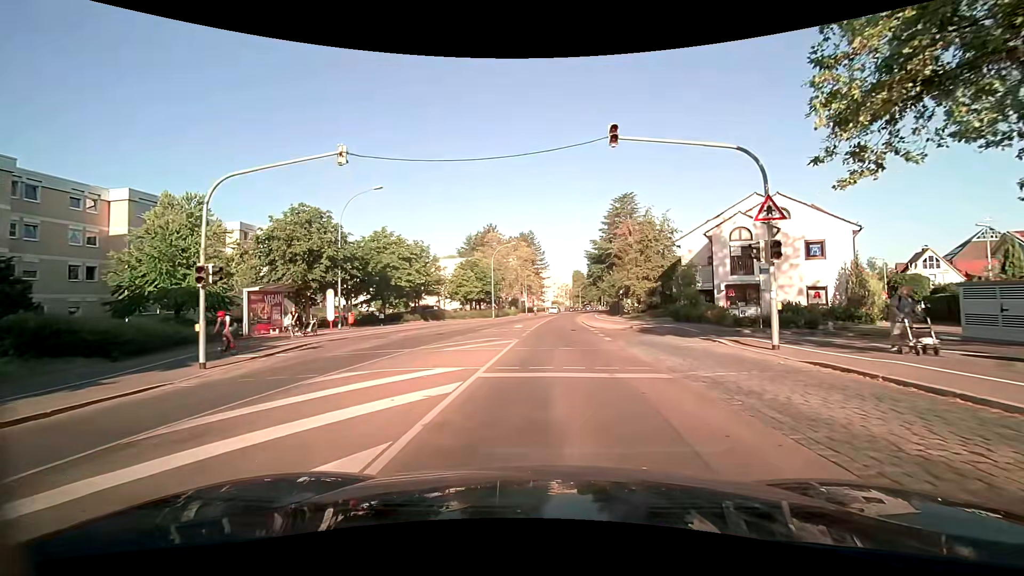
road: unclassified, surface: asphalt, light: Day
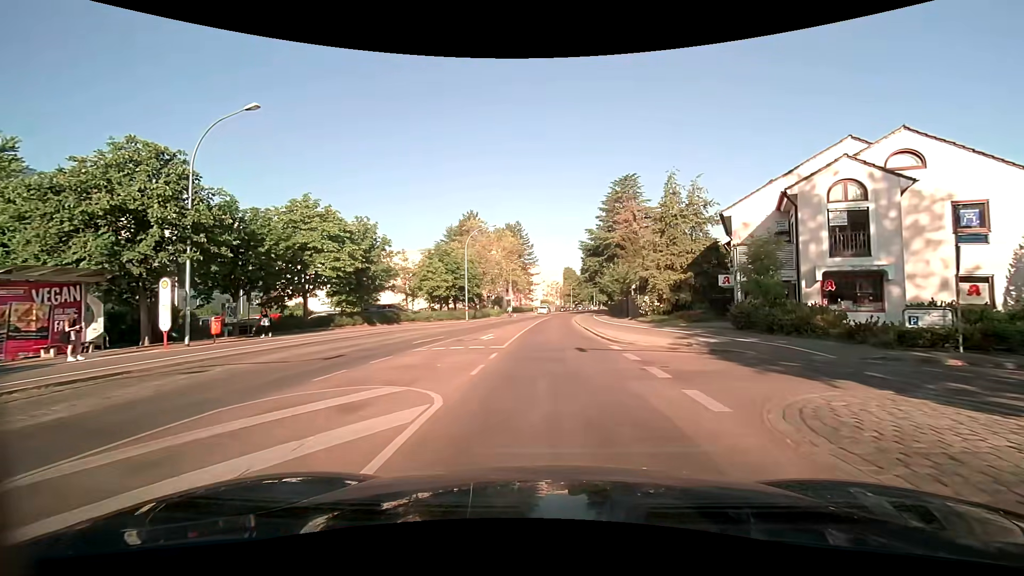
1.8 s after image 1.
(+0.2, +13.6) m; +2°
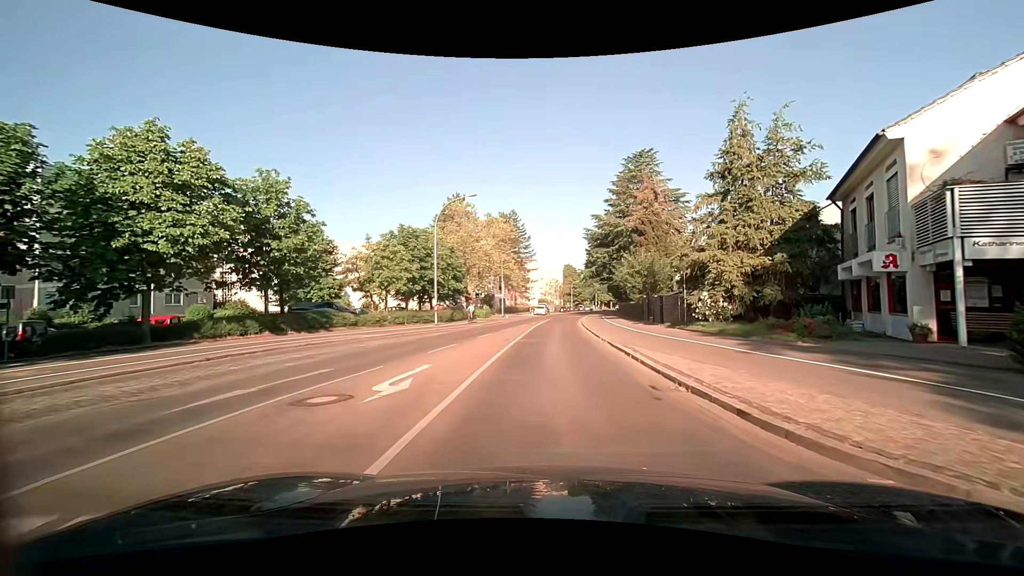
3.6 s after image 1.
(0.0, +13.6) m; 0°
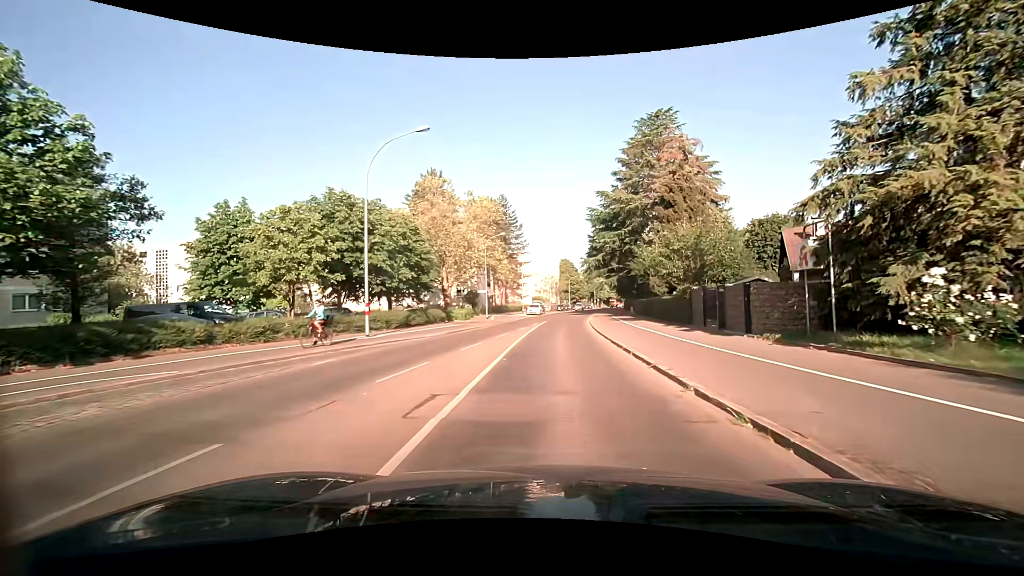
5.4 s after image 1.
(+0.1, +13.6) m; 0°
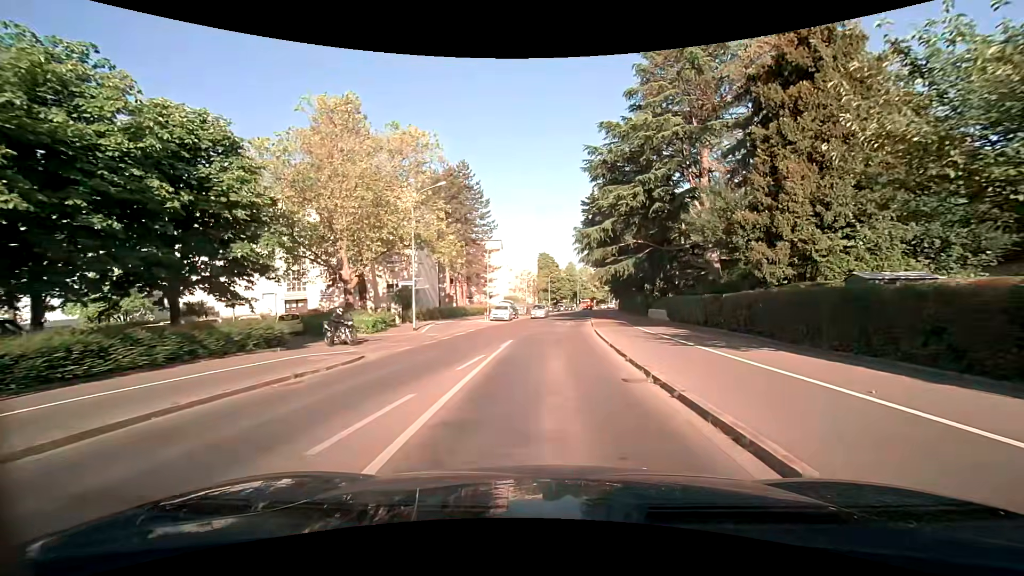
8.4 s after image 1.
(+0.6, +22.5) m; +3°
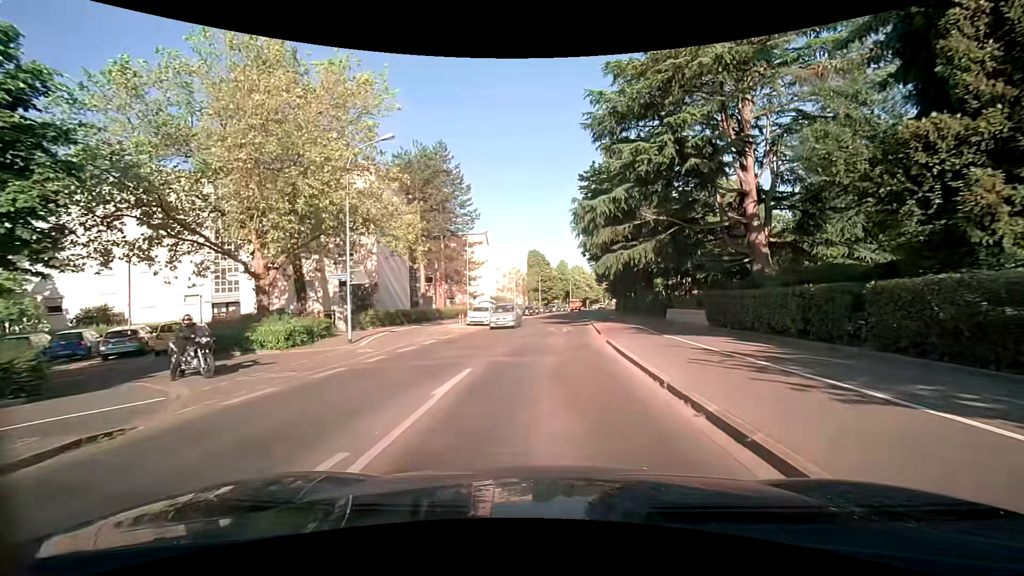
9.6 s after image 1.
(+0.1, +9.0) m; +2°
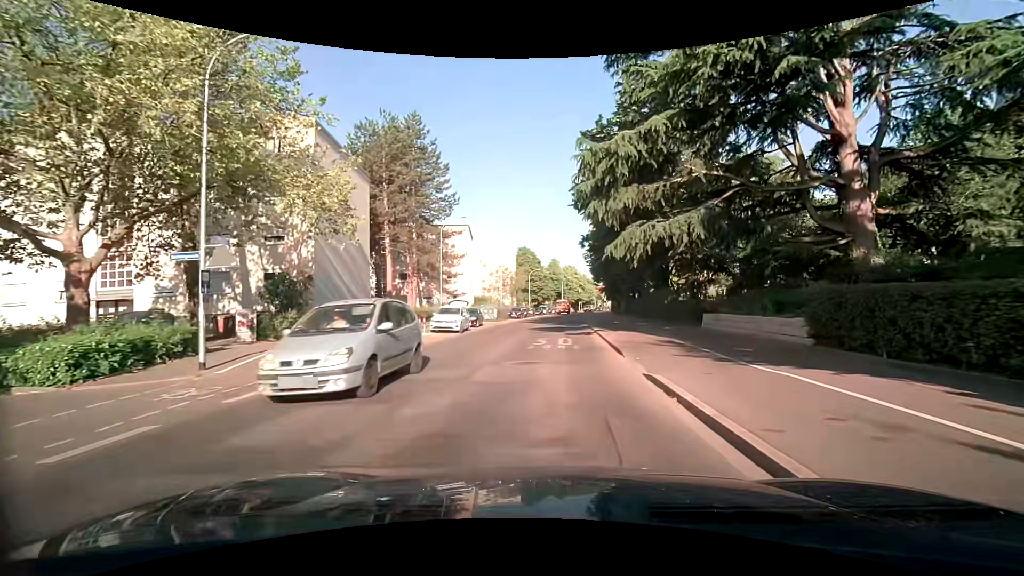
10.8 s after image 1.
(0.0, +9.0) m; 0°
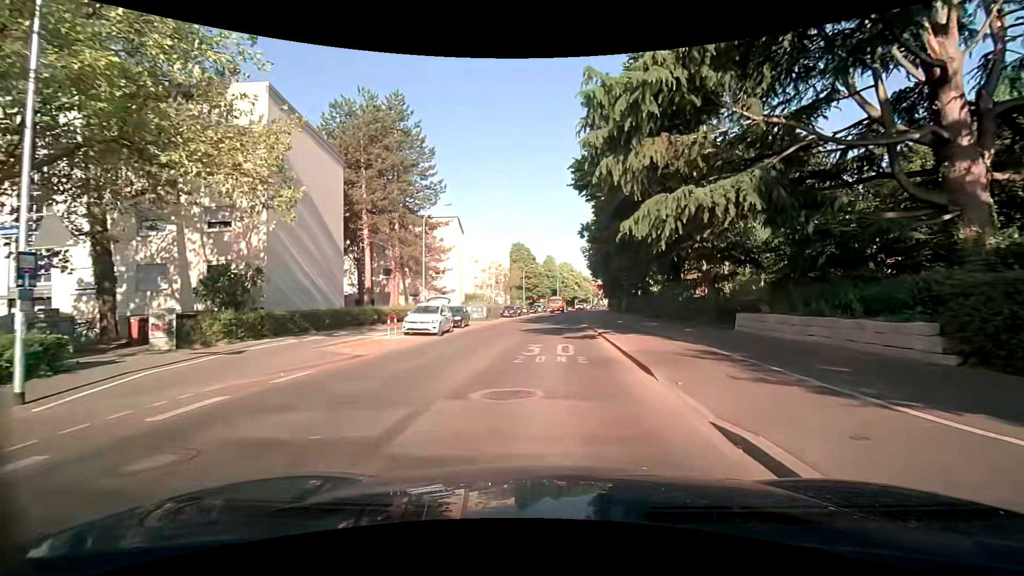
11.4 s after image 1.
(0.0, +4.5) m; +1°
